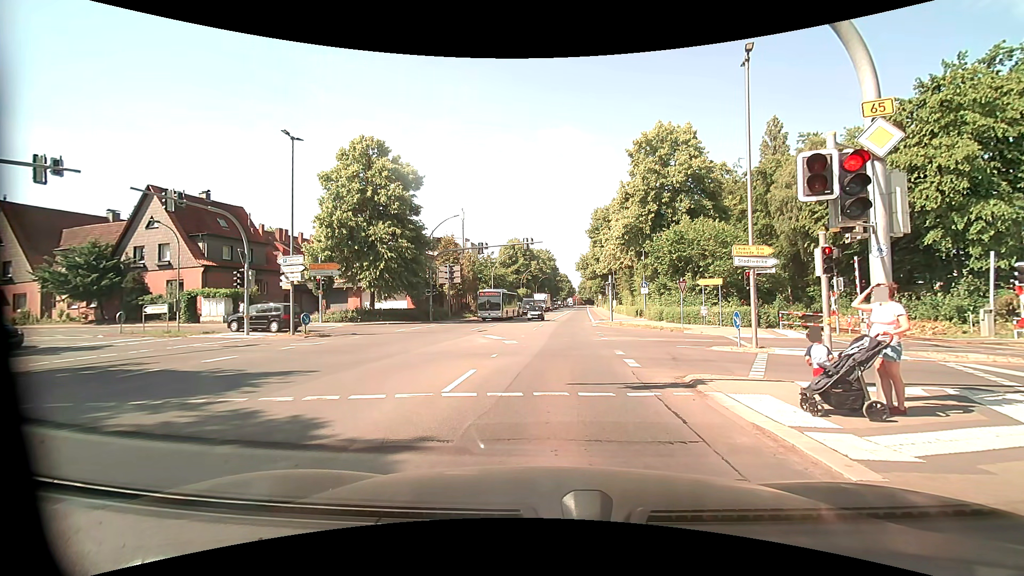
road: primary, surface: asphalt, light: Day
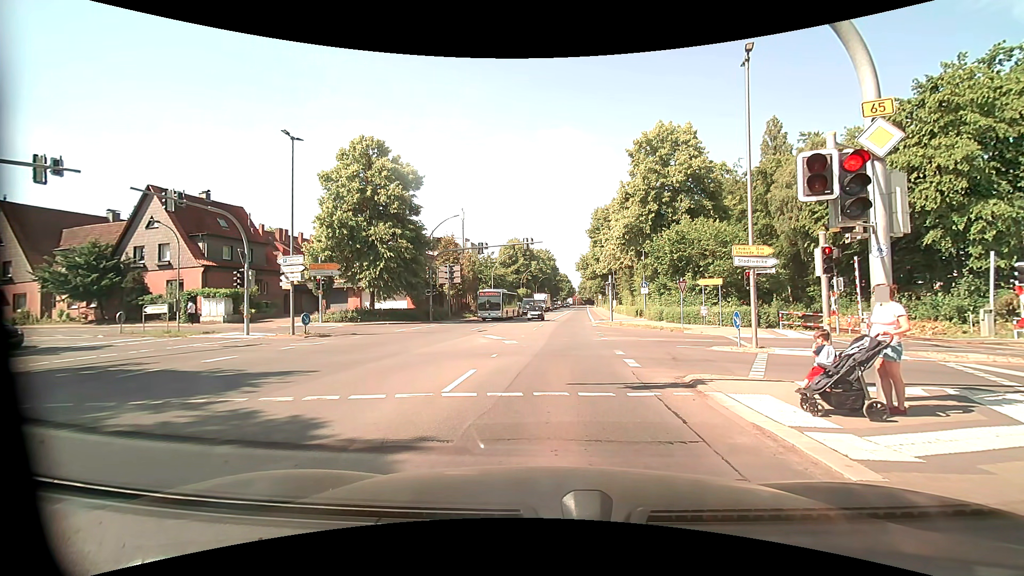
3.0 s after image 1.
(0.0, 0.0) m; 0°
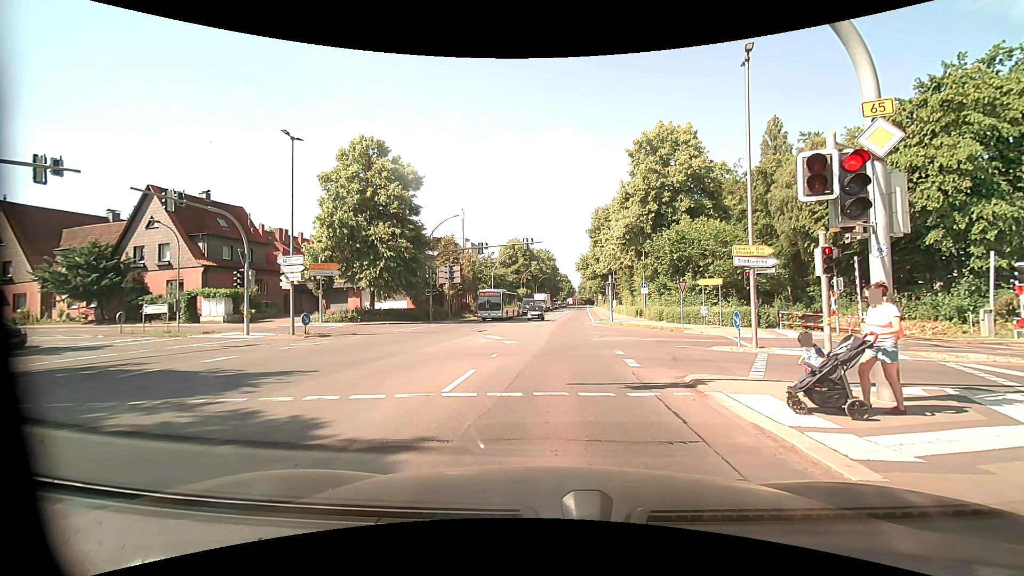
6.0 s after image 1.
(0.0, 0.0) m; 0°
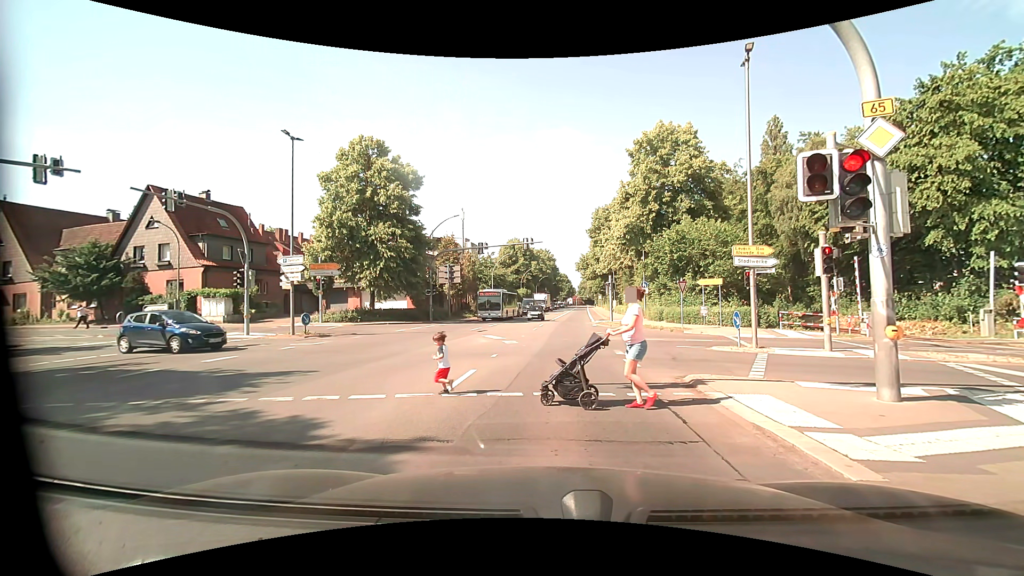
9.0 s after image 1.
(0.0, 0.0) m; 0°
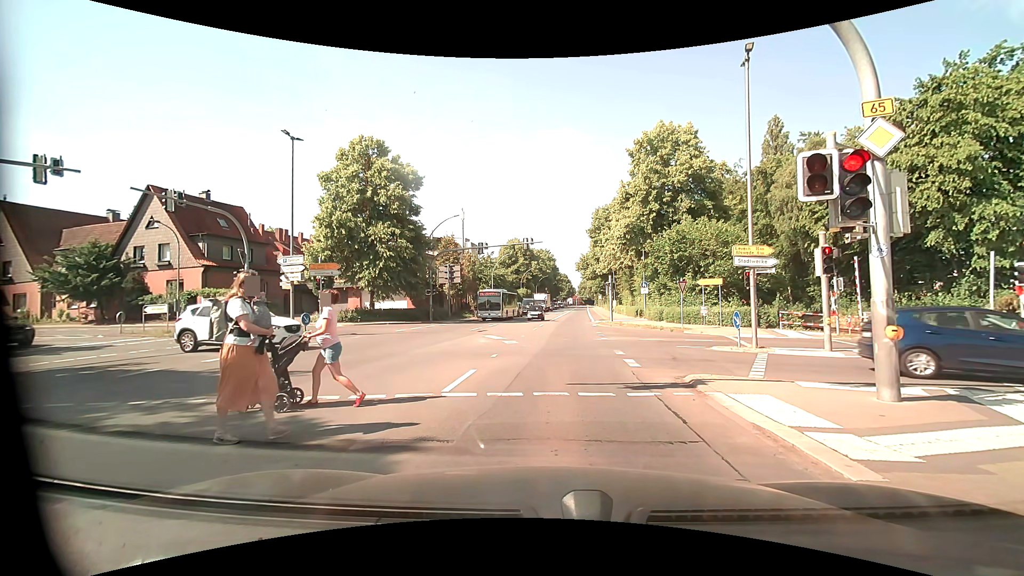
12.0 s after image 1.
(0.0, 0.0) m; 0°
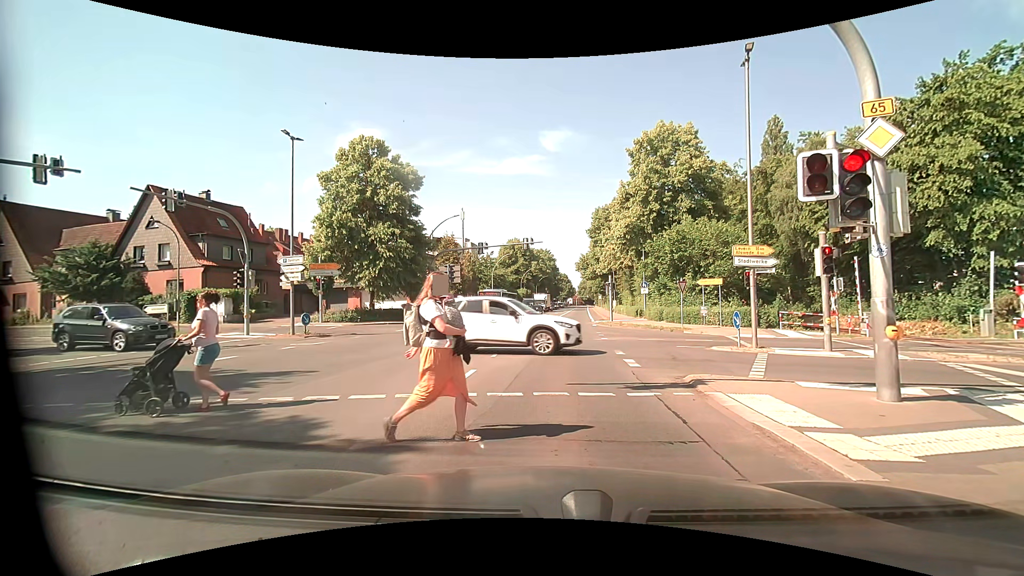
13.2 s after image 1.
(0.0, 0.0) m; 0°
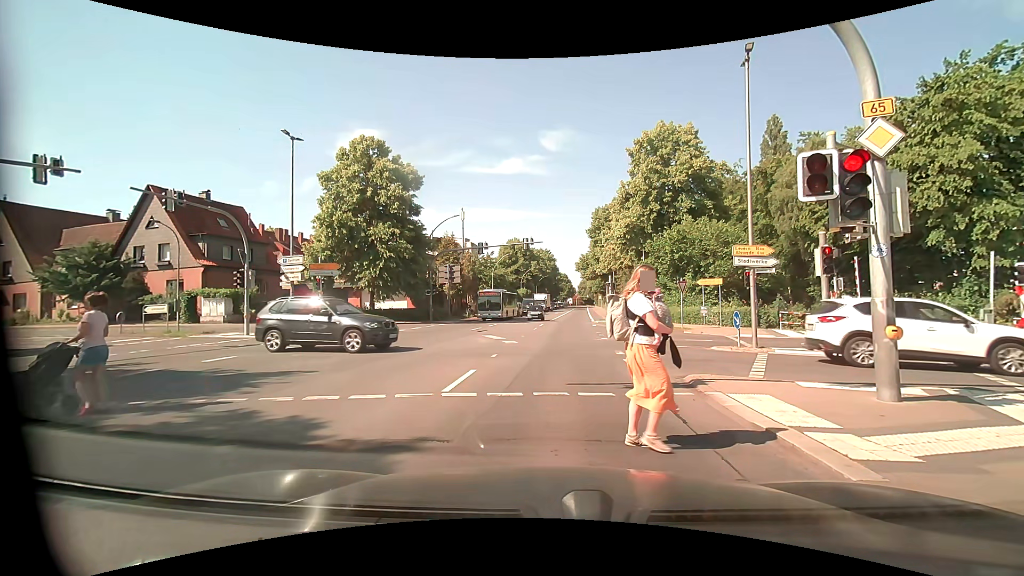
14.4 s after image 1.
(0.0, 0.0) m; 0°
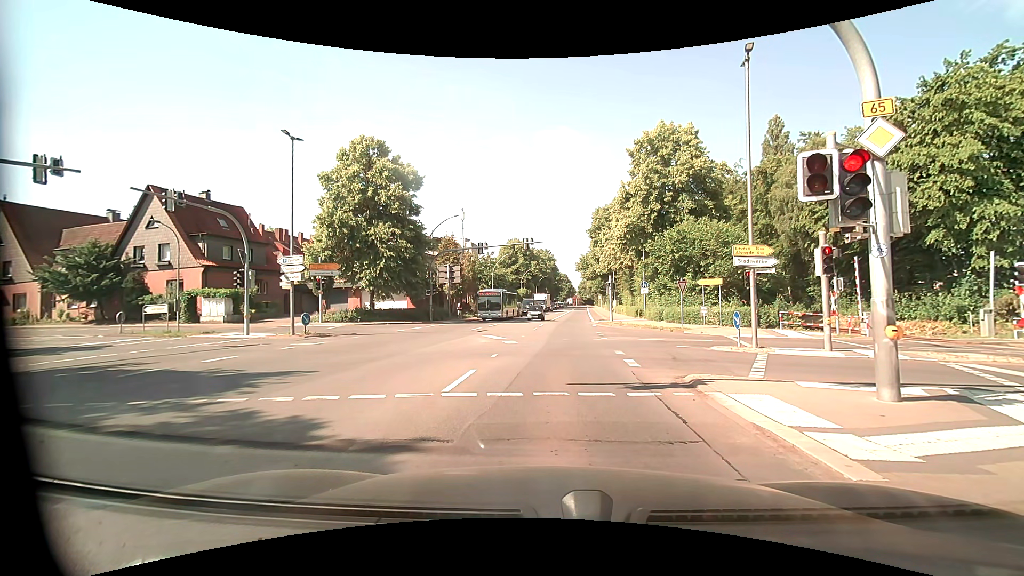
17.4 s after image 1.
(0.0, 0.0) m; 0°
(0, +10) (+1, +20) (+1, +30) (+2, +40) (+3, +50) (+4, +60) (+4, +70) (+5, +80) (+6, +90) (+7, +100) m
